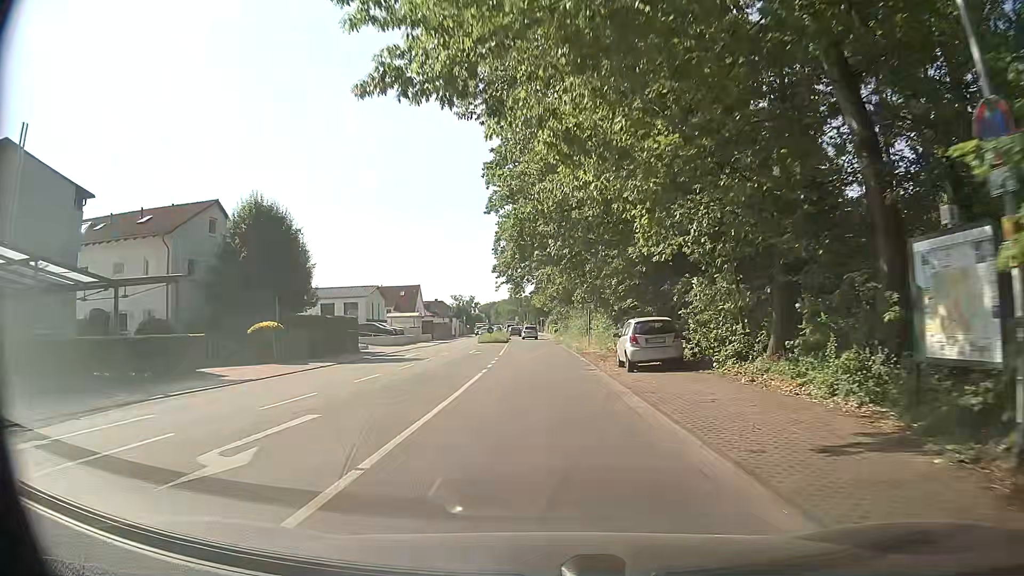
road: primary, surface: asphalt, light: Day
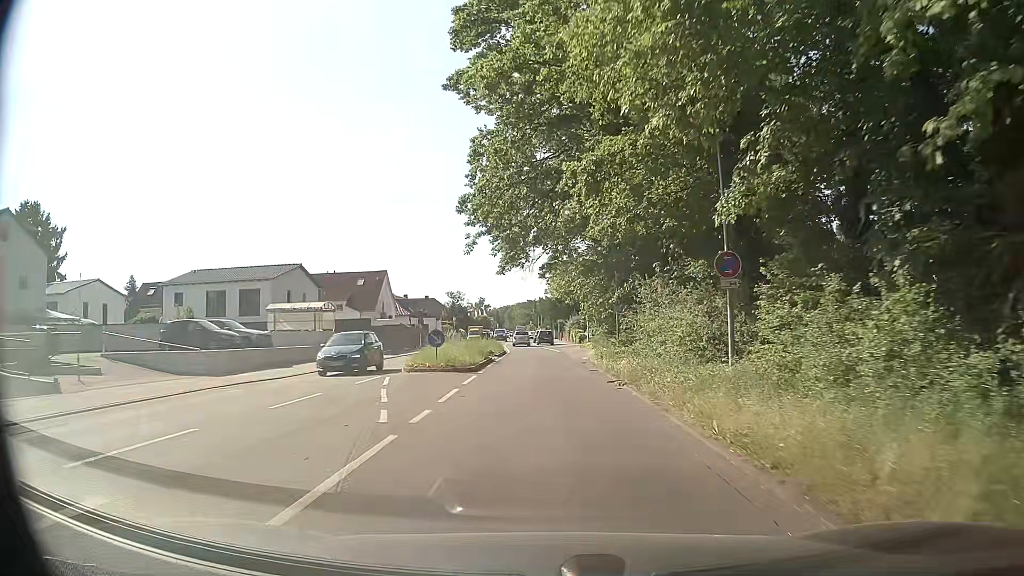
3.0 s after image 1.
(-0.2, +35.2) m; -1°
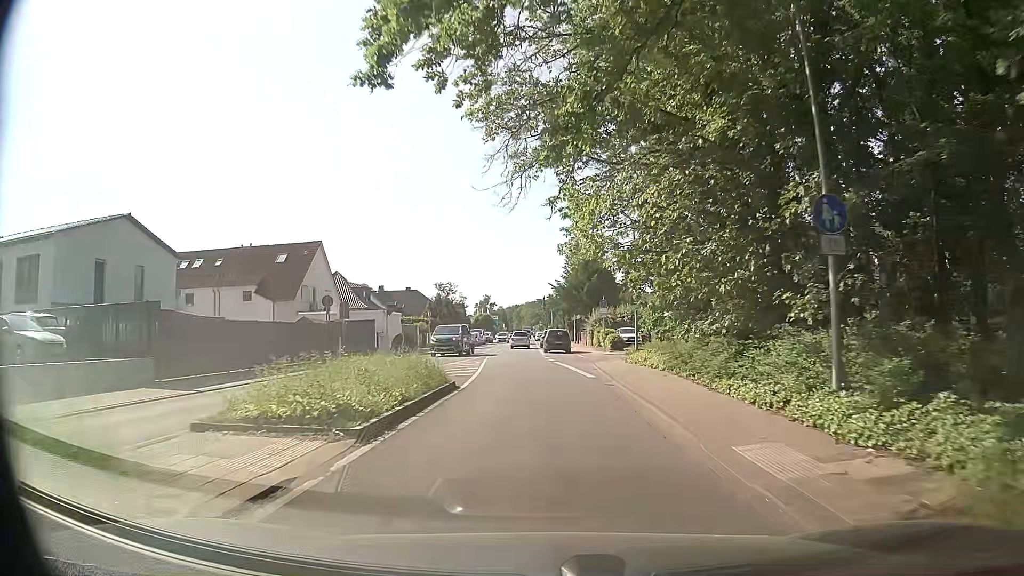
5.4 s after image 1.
(-0.1, +27.4) m; -1°
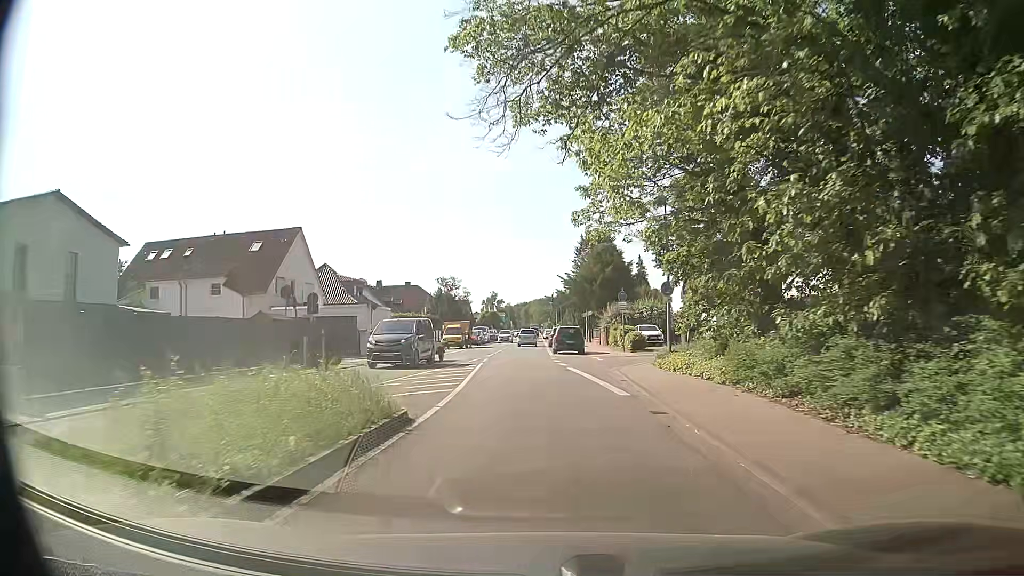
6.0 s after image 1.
(-0.1, +6.7) m; -1°
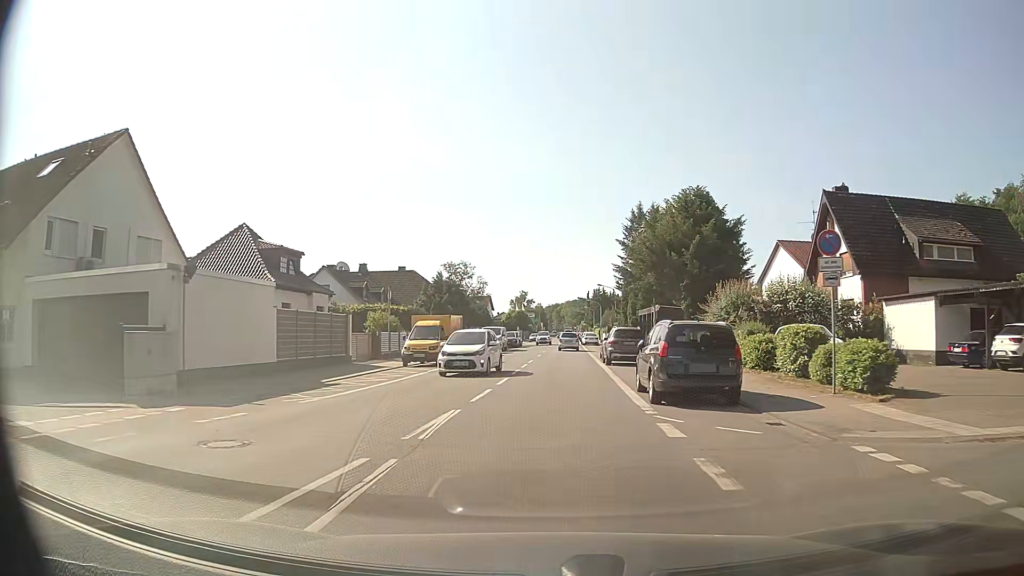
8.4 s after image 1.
(-1.0, +26.3) m; -3°
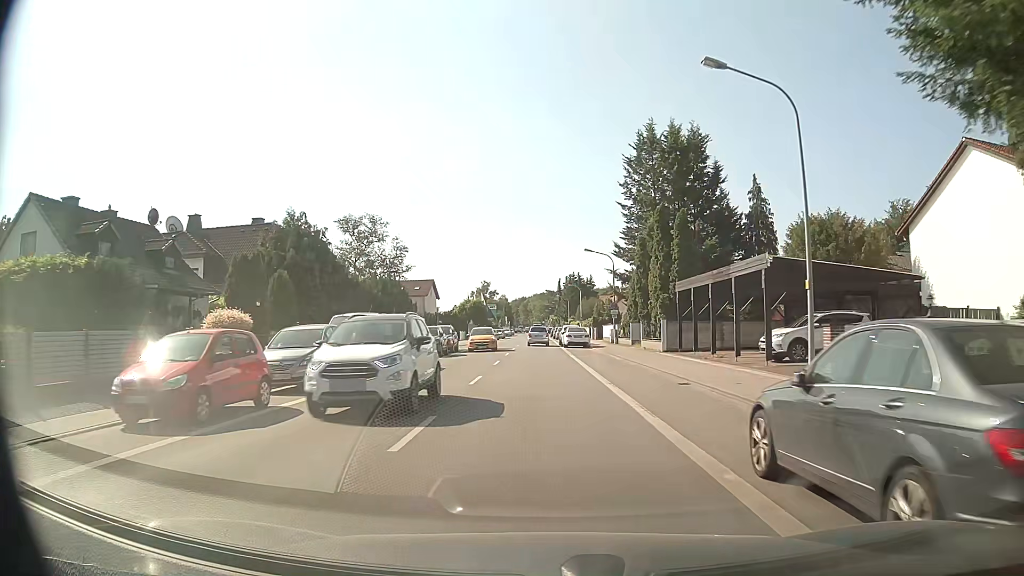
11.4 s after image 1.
(+1.0, +32.7) m; +3°
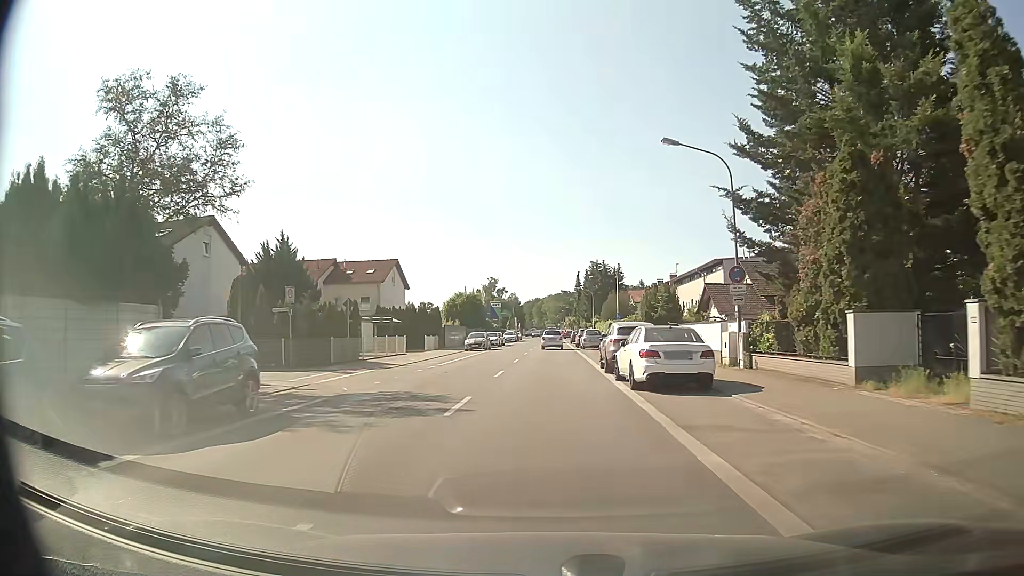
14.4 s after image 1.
(-0.2, +32.7) m; -1°
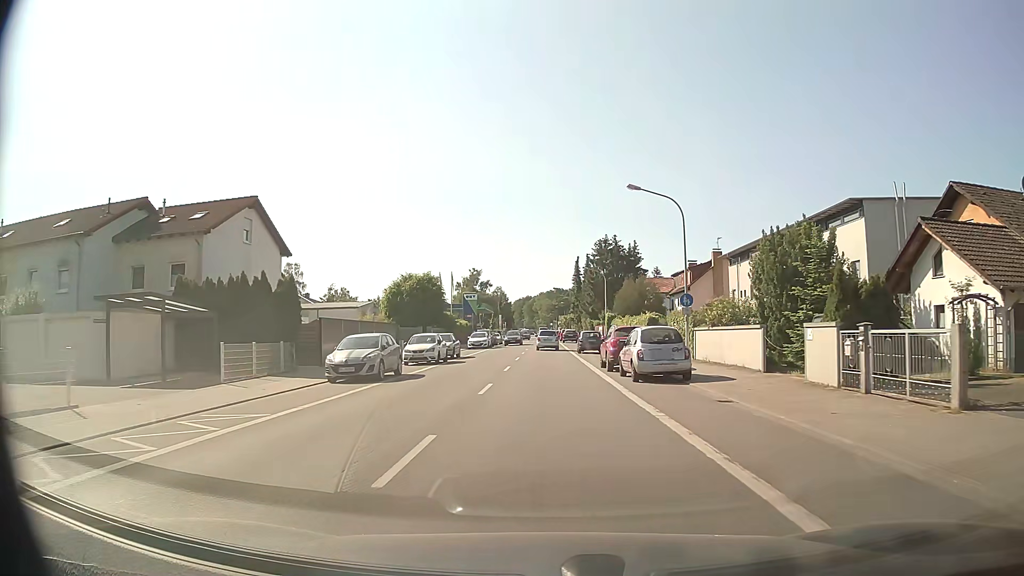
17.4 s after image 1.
(+0.2, +32.9) m; +1°
(0, +10) (0, +20) (0, +30) (0, +40) (0, +50) (0, +60) (0, +70) (0, +80) (0, +90) (0, +100) m
